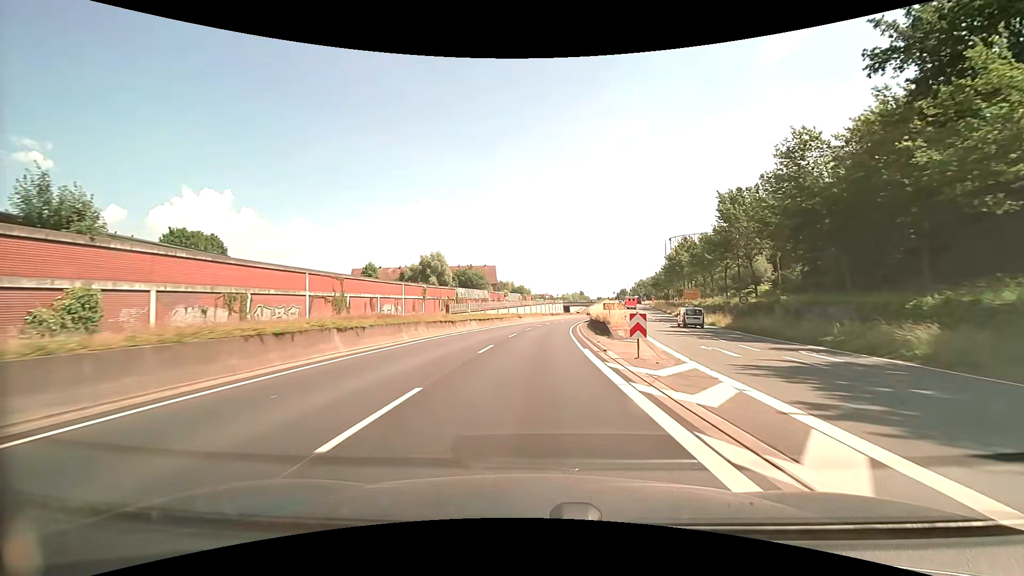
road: trunk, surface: asphalt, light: Day
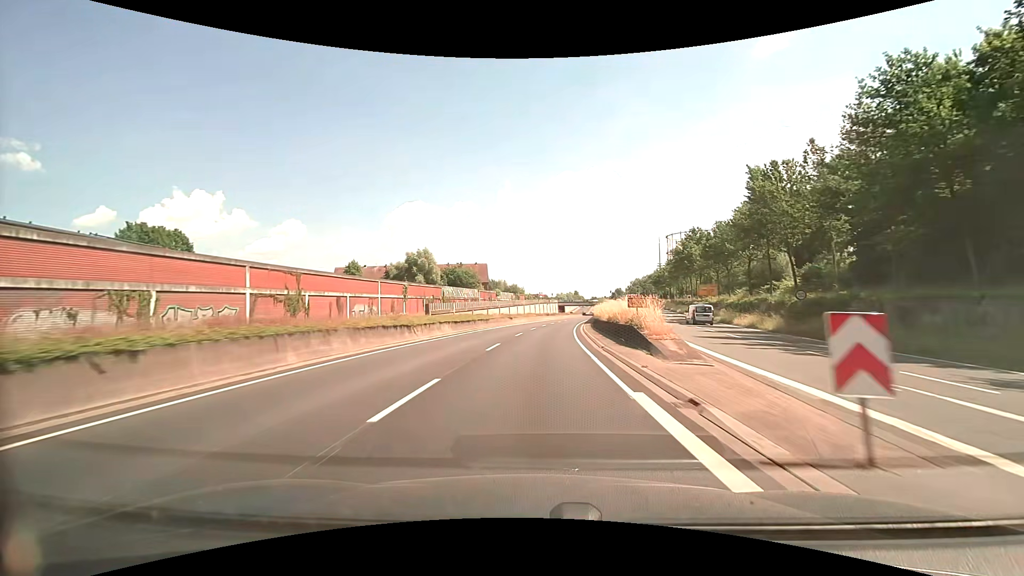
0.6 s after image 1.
(+0.1, +10.7) m; +1°
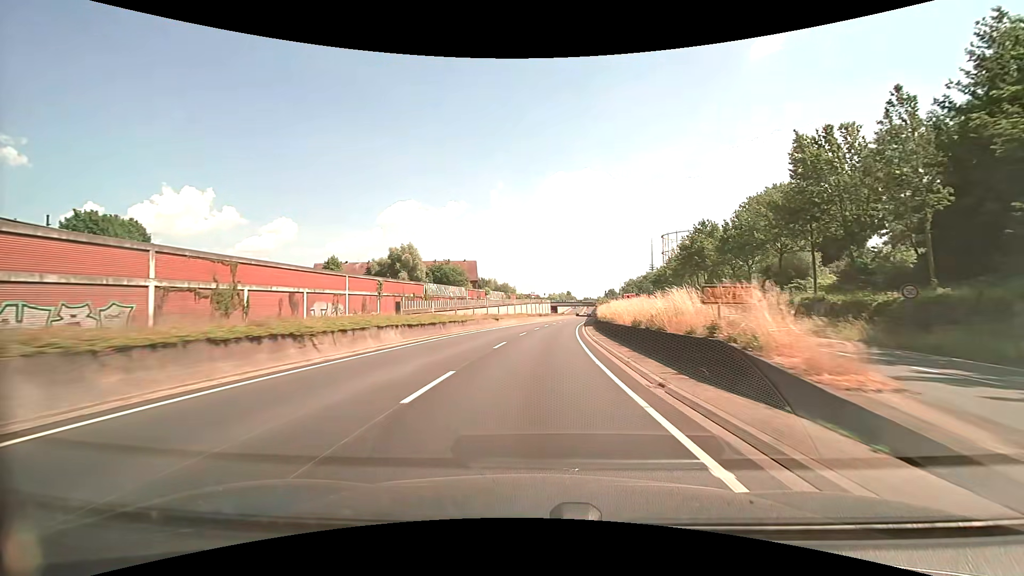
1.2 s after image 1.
(0.0, +10.7) m; 0°
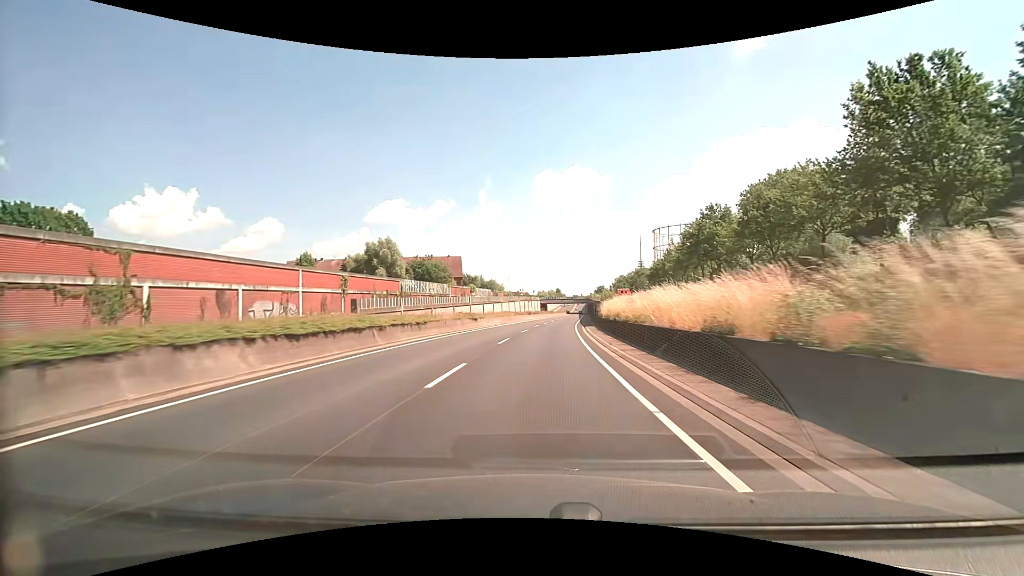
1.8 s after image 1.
(+0.2, +10.7) m; +2°
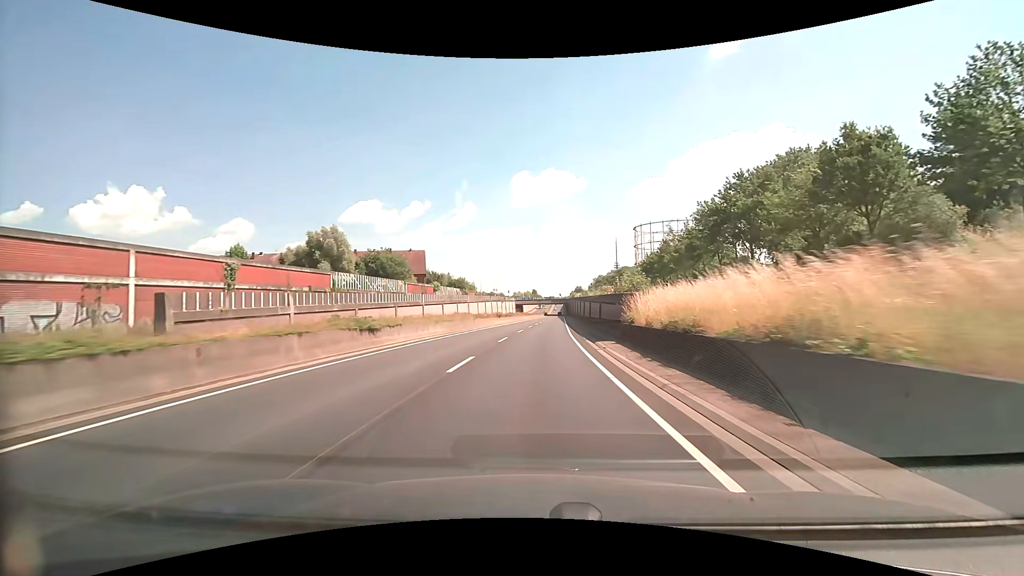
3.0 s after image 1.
(+0.4, +21.5) m; +2°
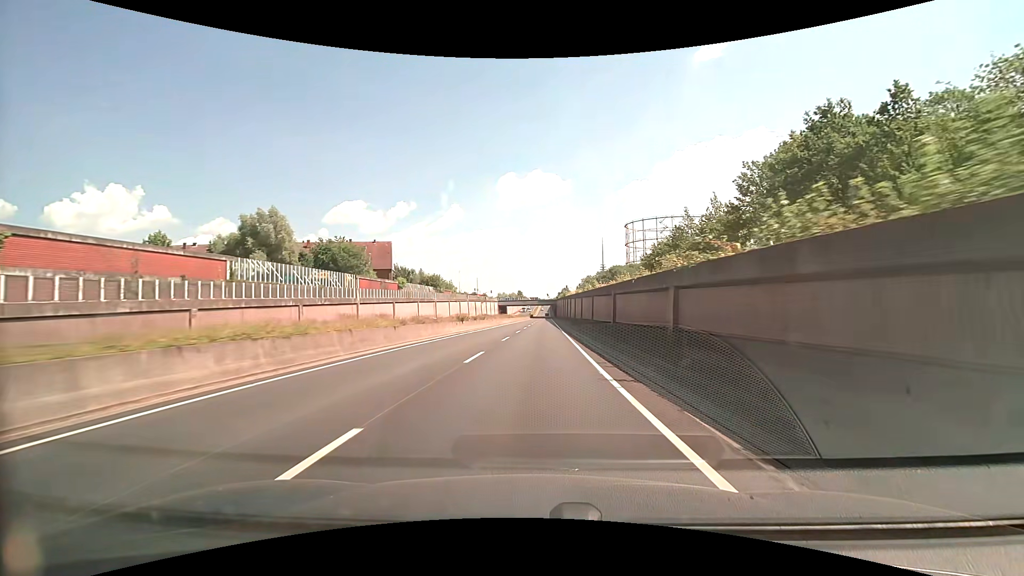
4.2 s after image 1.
(+0.4, +21.5) m; +2°
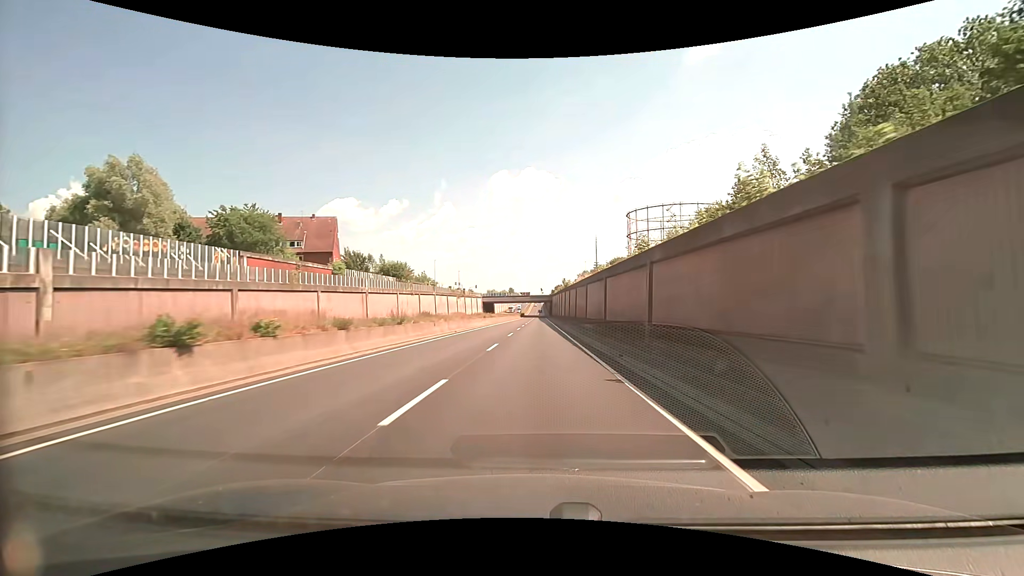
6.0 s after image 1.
(+0.4, +32.2) m; +1°
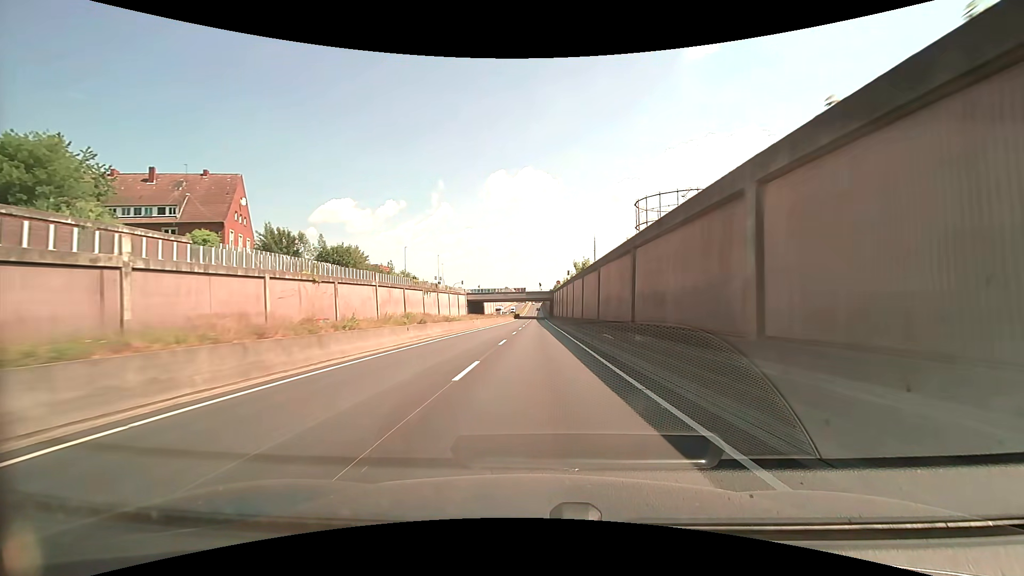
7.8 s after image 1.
(+0.1, +32.3) m; 0°
(0, +10) (0, +20) (0, +30) (0, +40) (0, +50) (0, +60) (0, +70) (0, +80) (0, +90) (+1, +100) m
